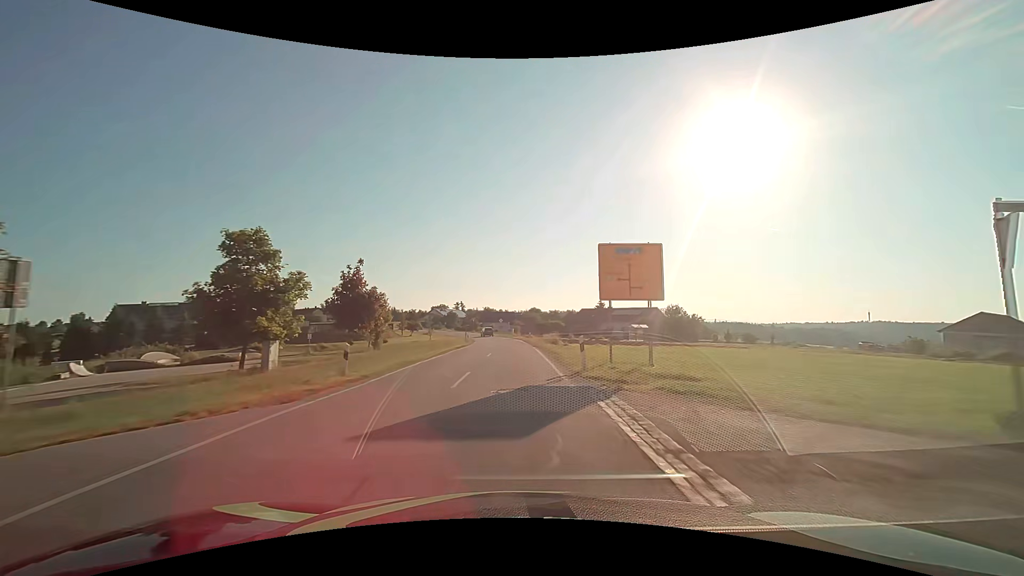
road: secondary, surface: asphalt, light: Day
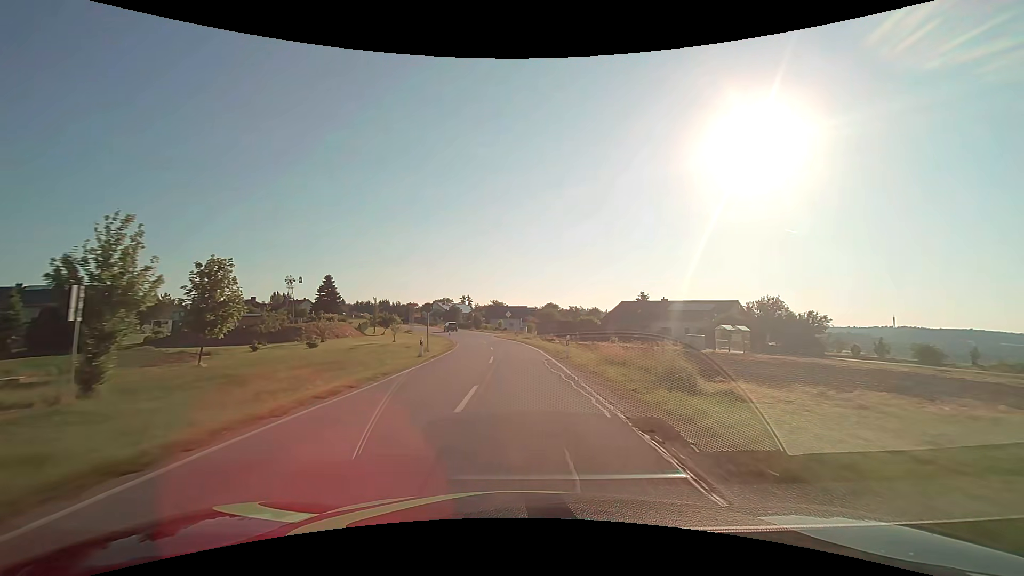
(-0.5, +32.7) m; -1°
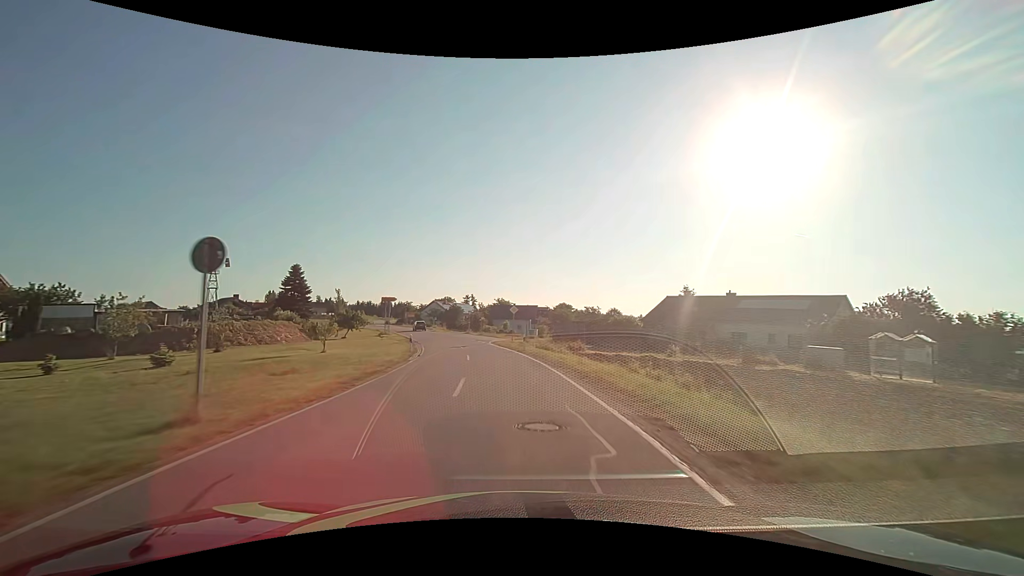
(-0.3, +21.8) m; -1°
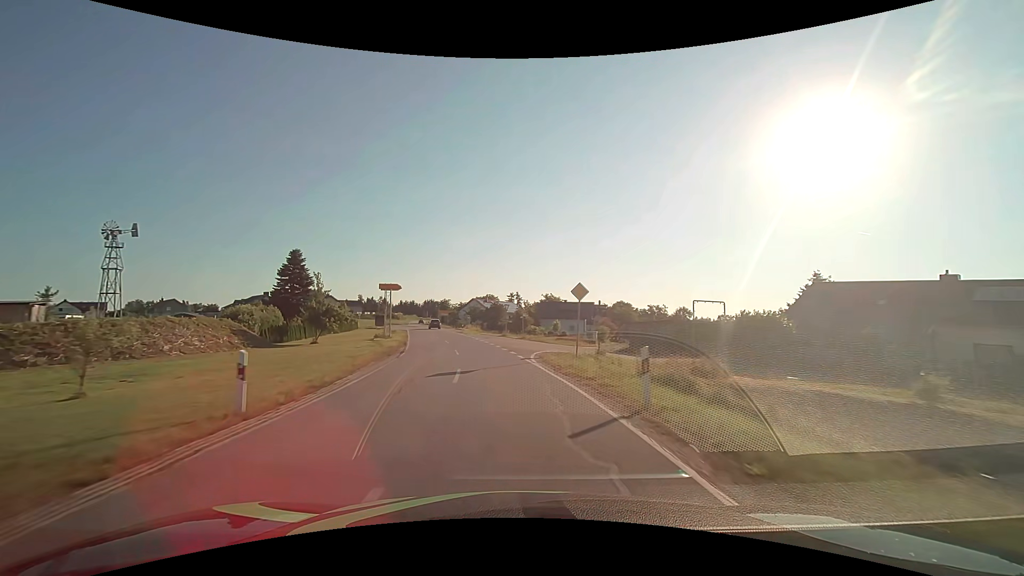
(-0.8, +21.7) m; -5°
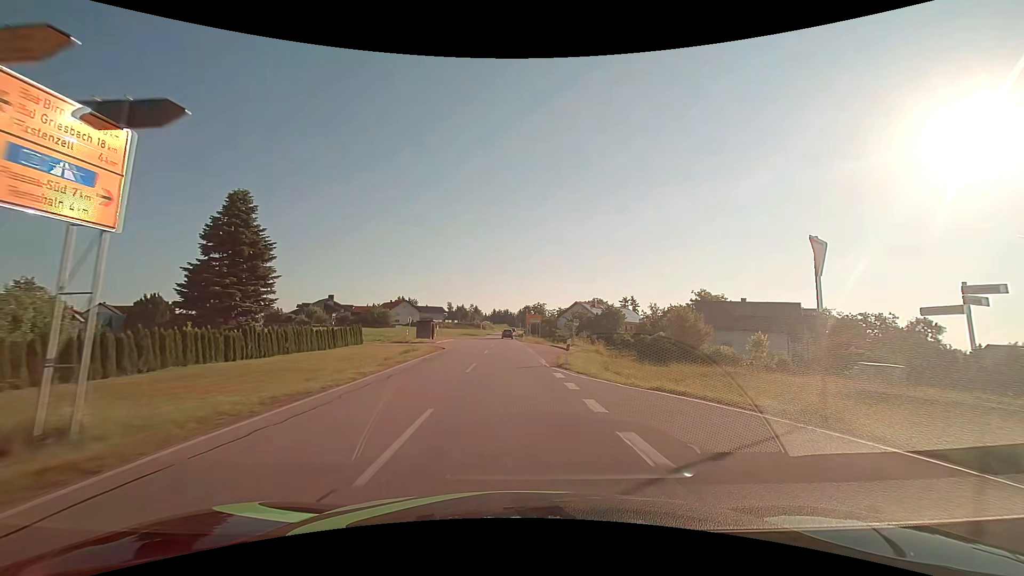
(-4.9, +42.5) m; -12°
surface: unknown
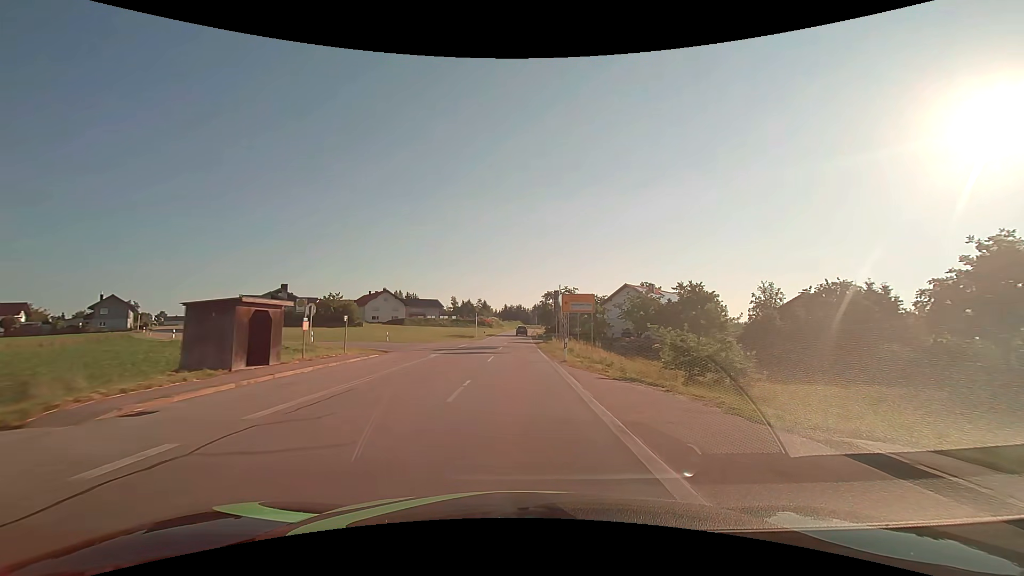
(-0.9, +42.6) m; -2°
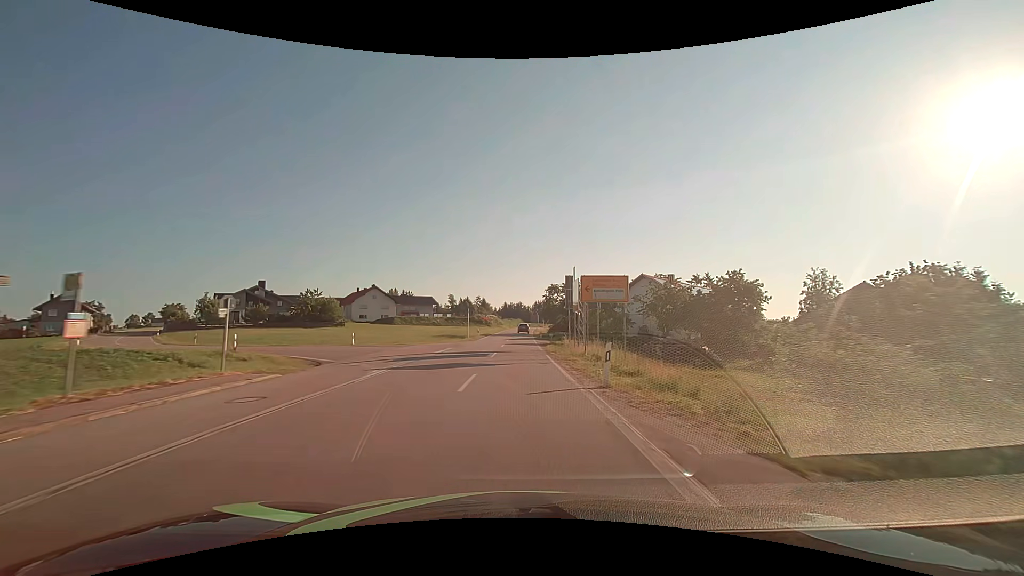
(0.0, +10.7) m; 0°
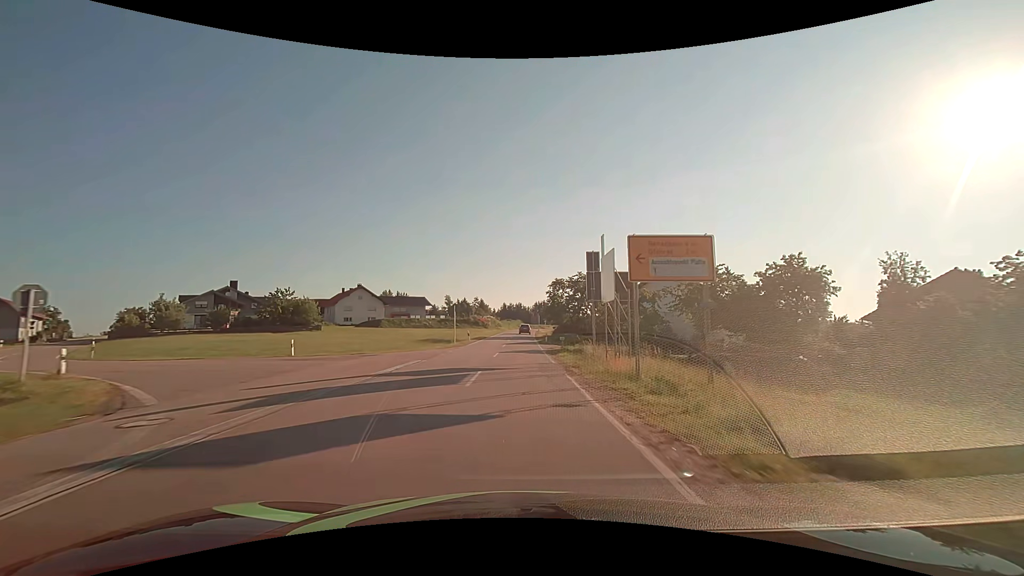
(0.0, +10.7) m; 0°
(0, +10) (0, +20) (0, +30) (0, +40) (0, +50) (+1, +60) (+1, +70) (+1, +80) (+1, +90) (+2, +100) m
